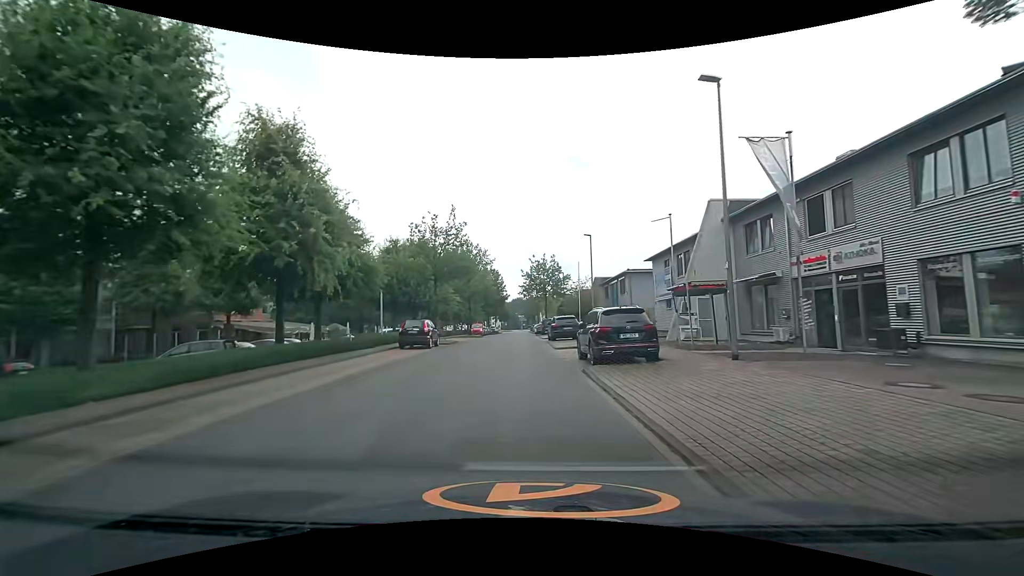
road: unclassified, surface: asphalt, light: Day
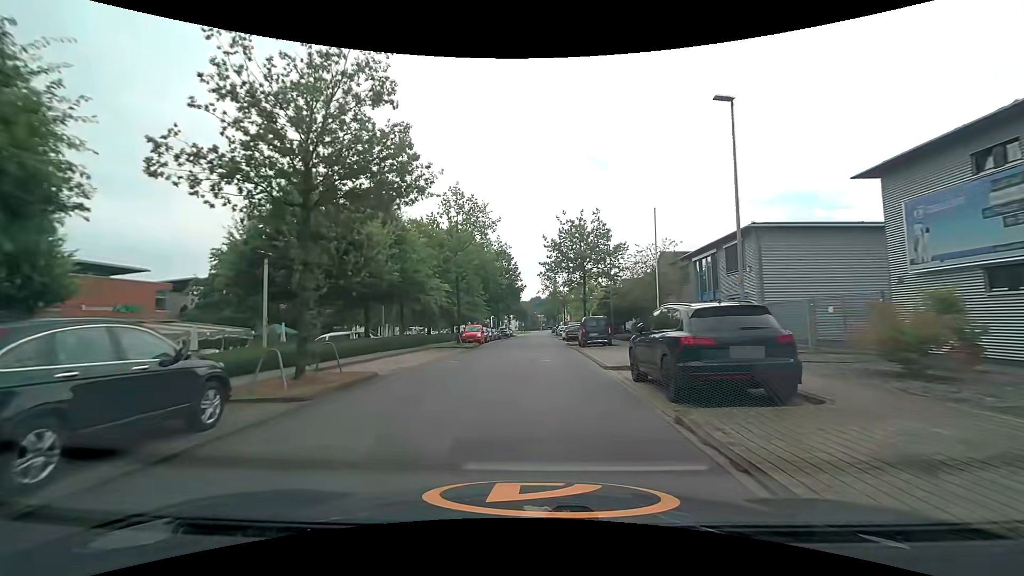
(-0.5, +24.2) m; -1°
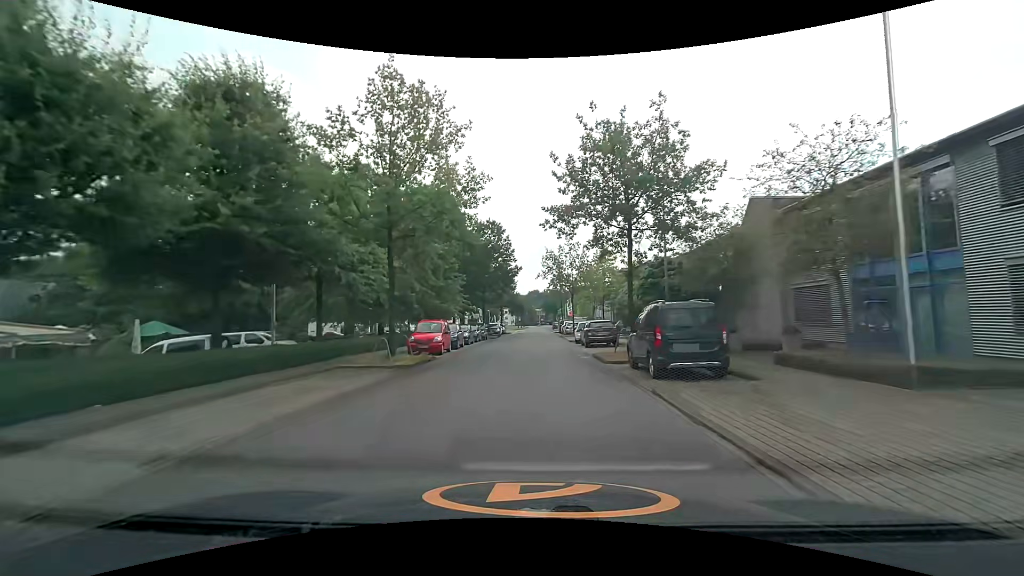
(-0.1, +17.3) m; -1°
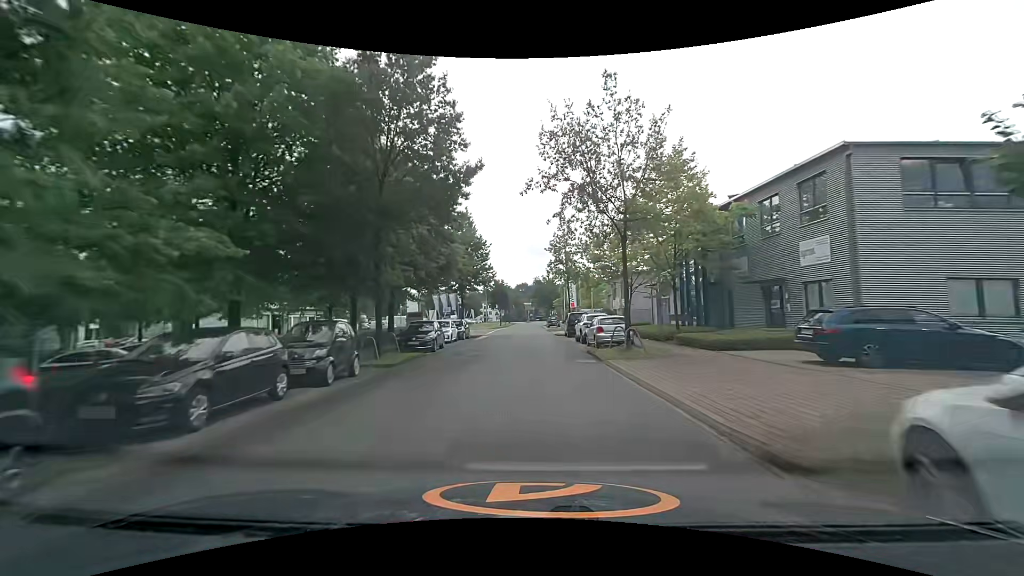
(+0.6, +32.8) m; +2°
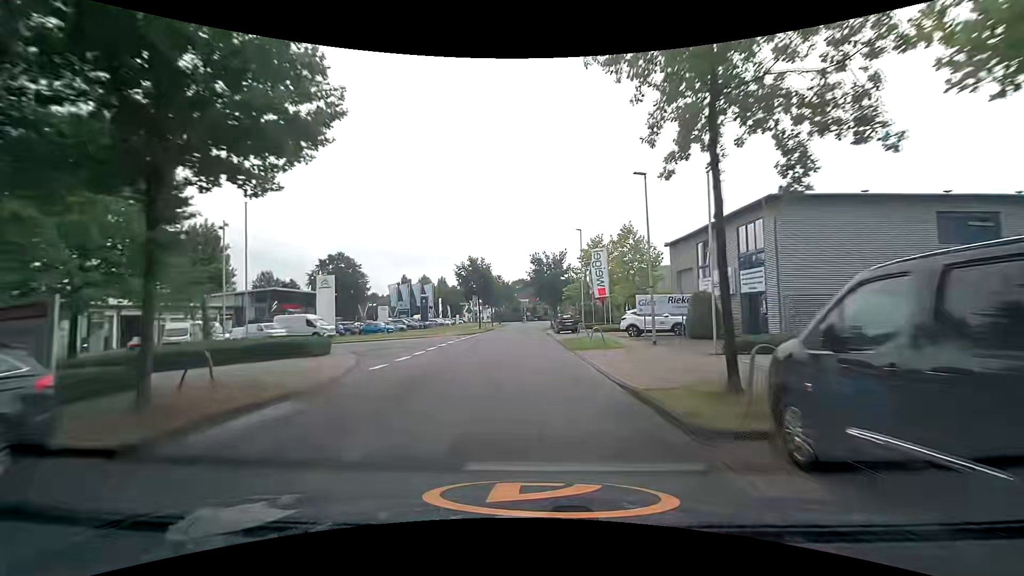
(+0.1, +35.1) m; +1°
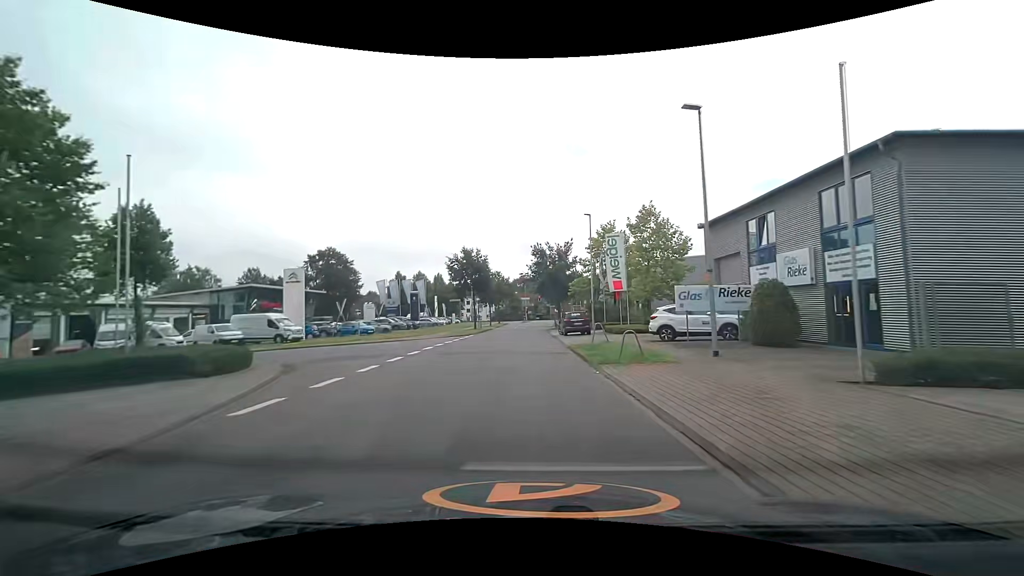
(-0.1, +7.1) m; -1°
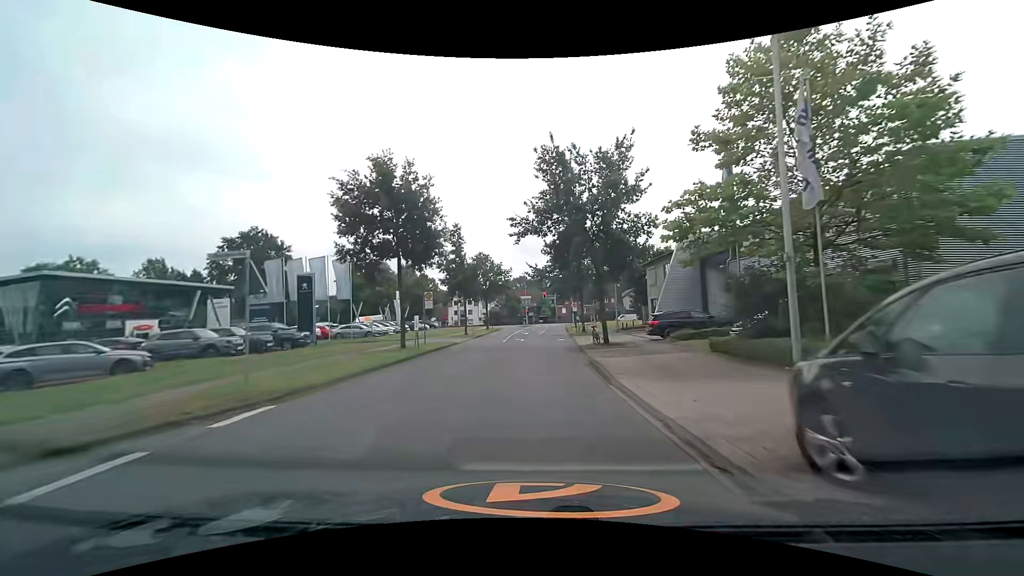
(0.0, +33.3) m; 0°
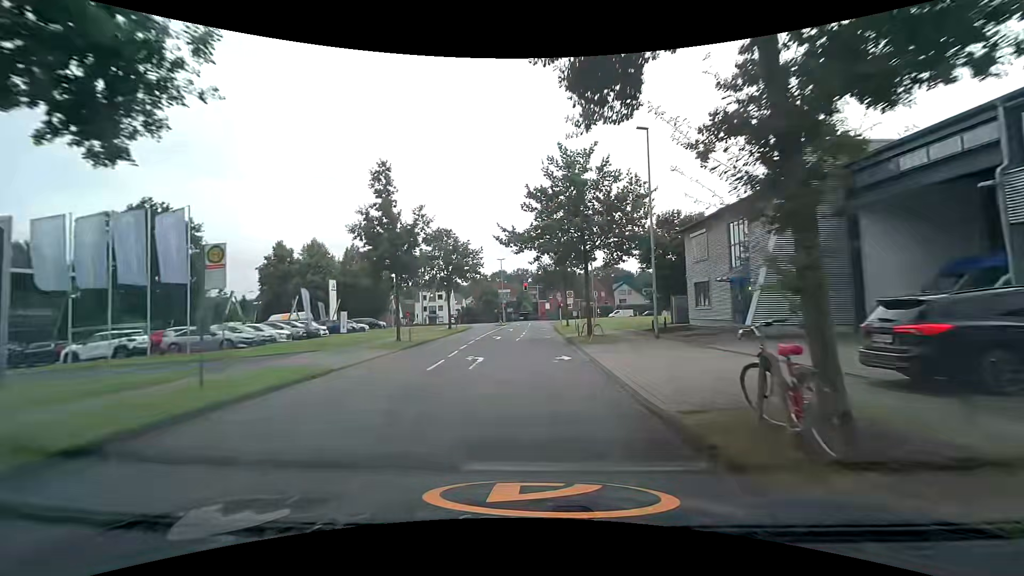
(+0.4, +18.9) m; +2°
